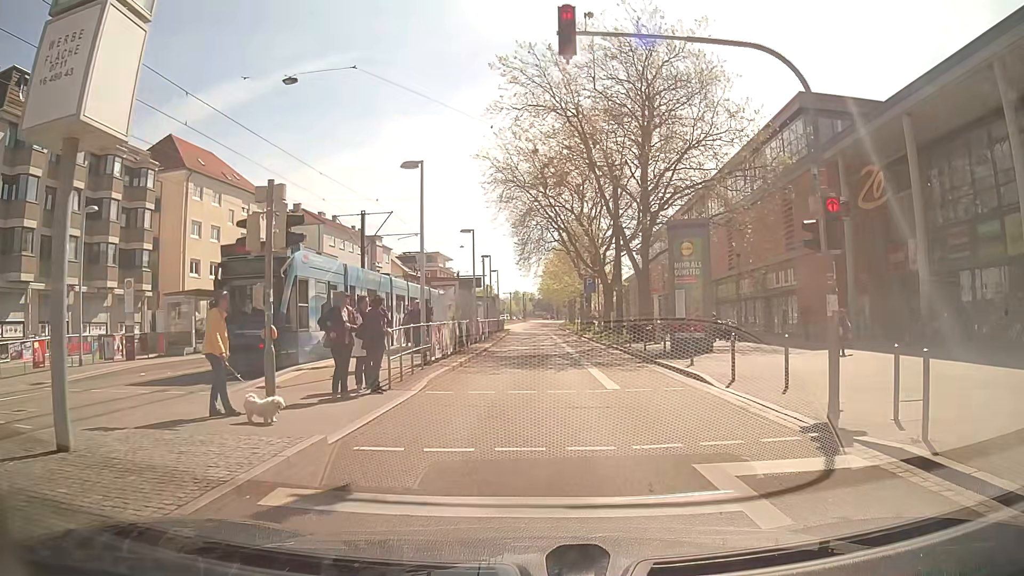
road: secondary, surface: asphalt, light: Day
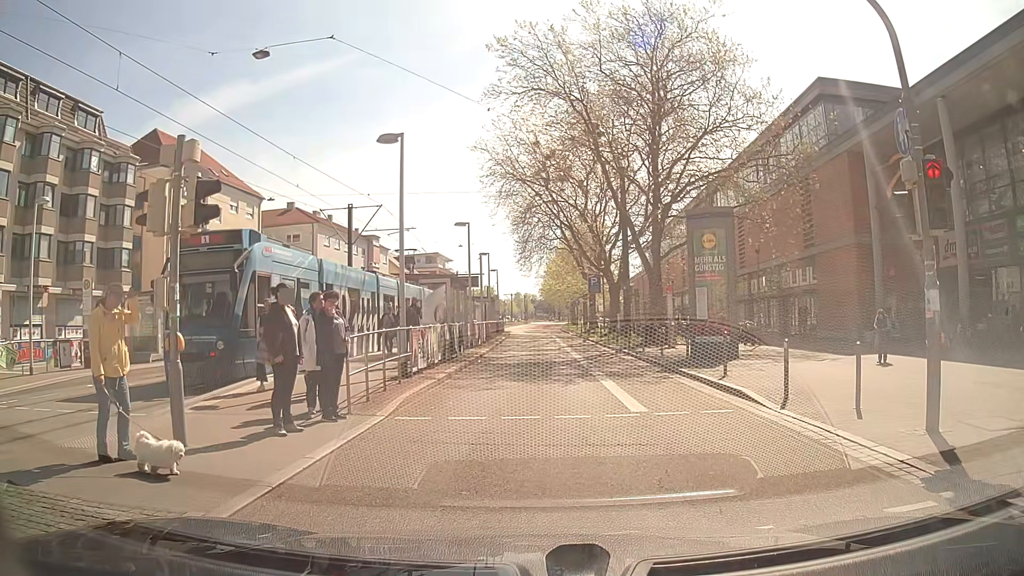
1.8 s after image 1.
(0.0, +2.5) m; -1°
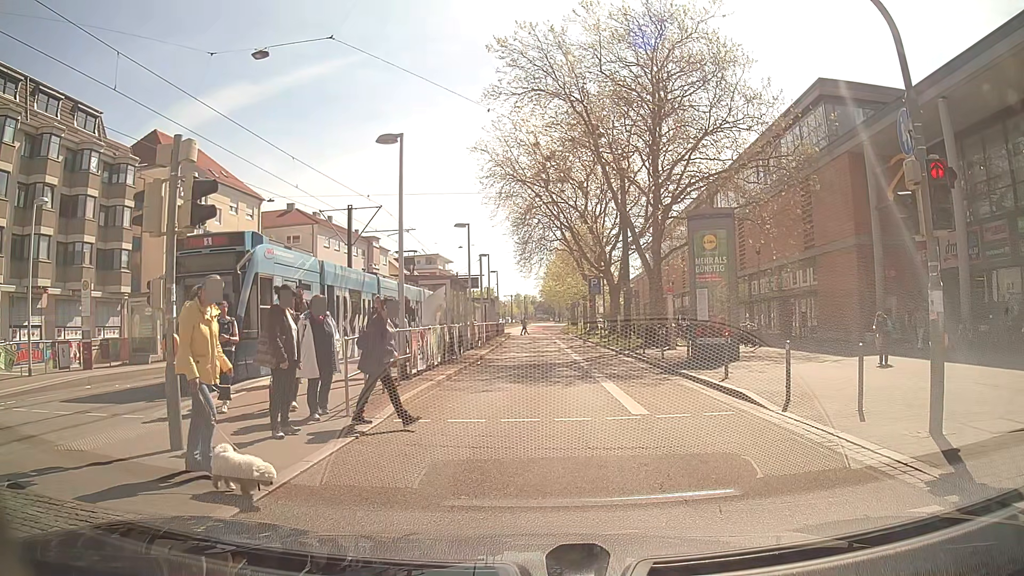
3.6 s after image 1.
(0.0, +0.2) m; 0°
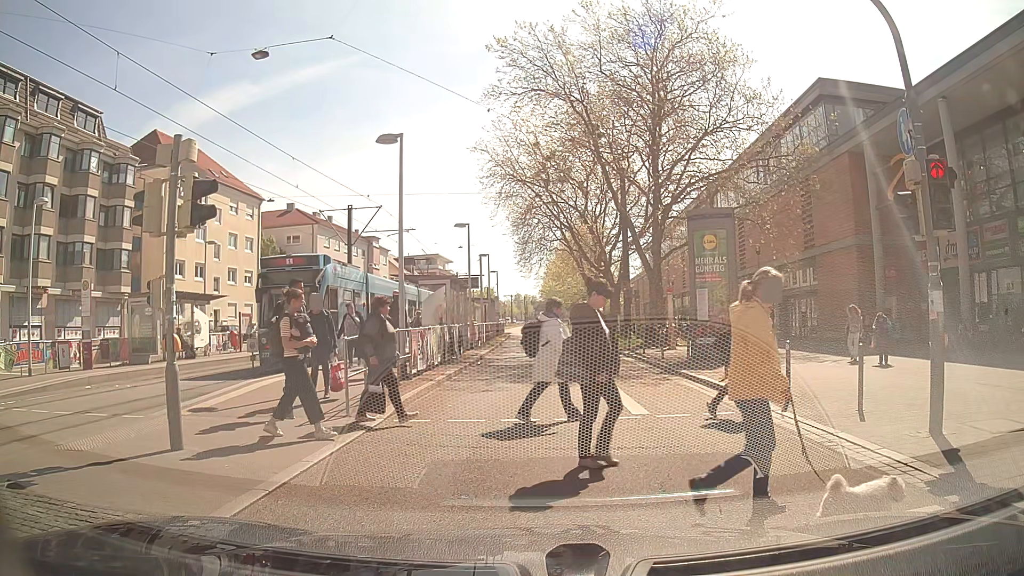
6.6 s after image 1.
(0.0, 0.0) m; 0°
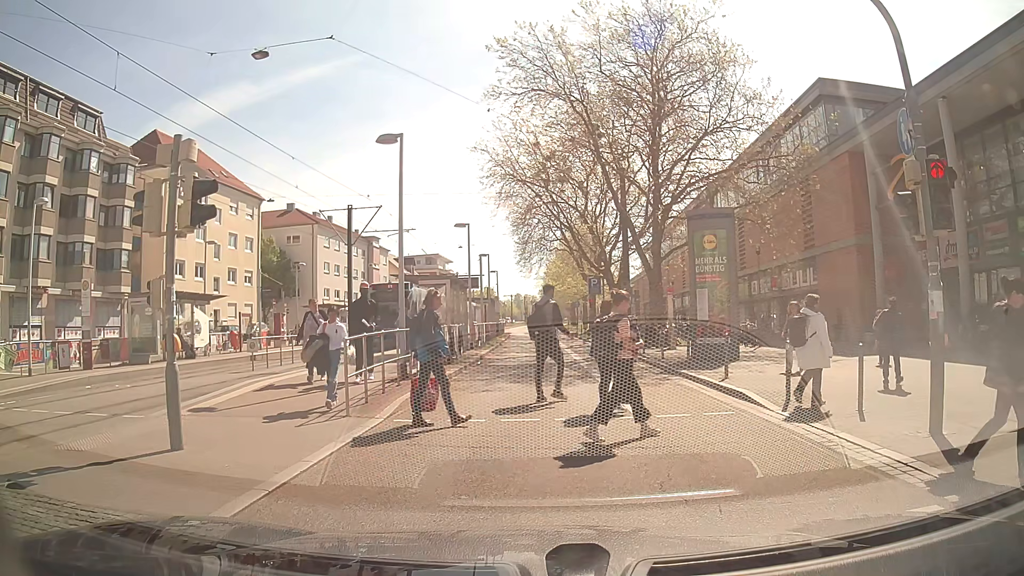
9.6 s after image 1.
(0.0, 0.0) m; 0°
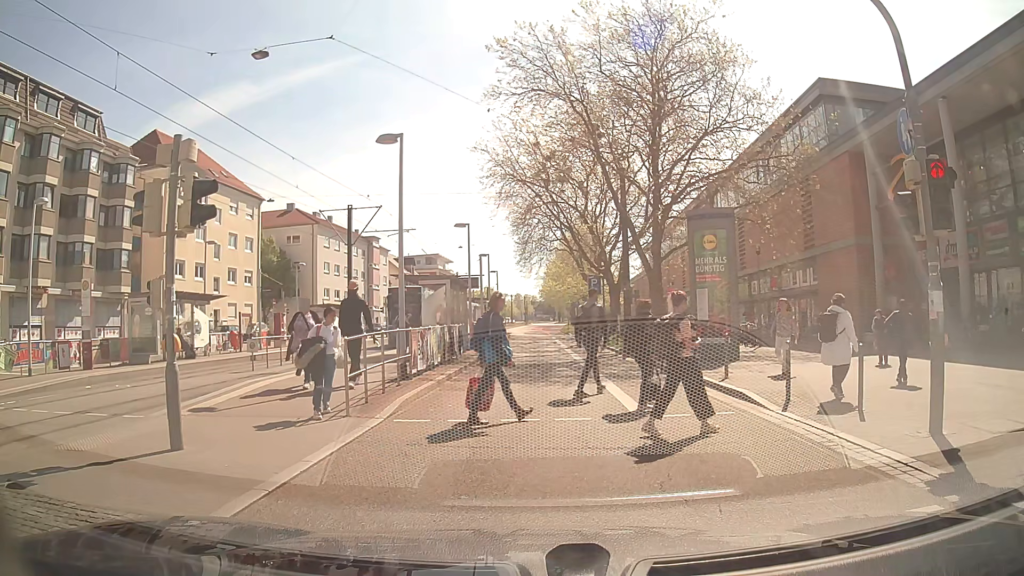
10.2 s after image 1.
(0.0, 0.0) m; 0°
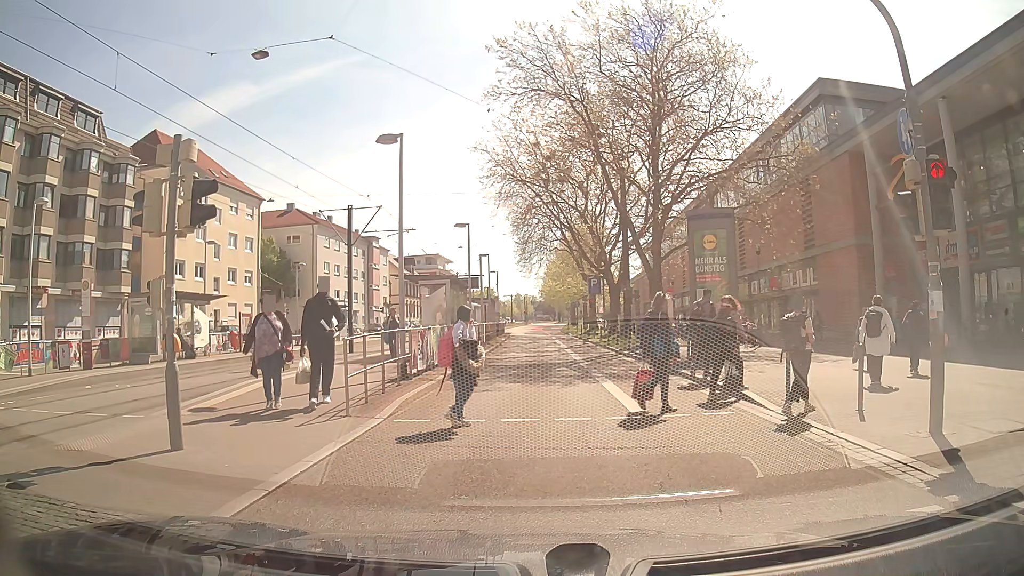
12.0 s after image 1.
(0.0, 0.0) m; 0°
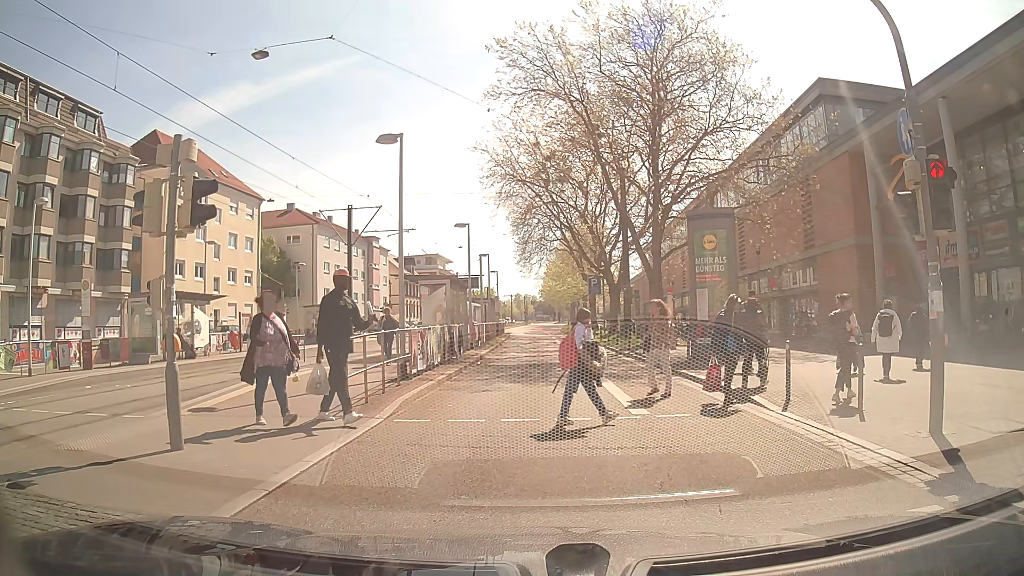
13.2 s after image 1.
(0.0, 0.0) m; 0°
(0, +10) (0, +20) (+1, +30) (+1, +40) (+1, +50) (+1, +60) (+1, +70) (0, +80) (-1, +90) (-1, +100) m
